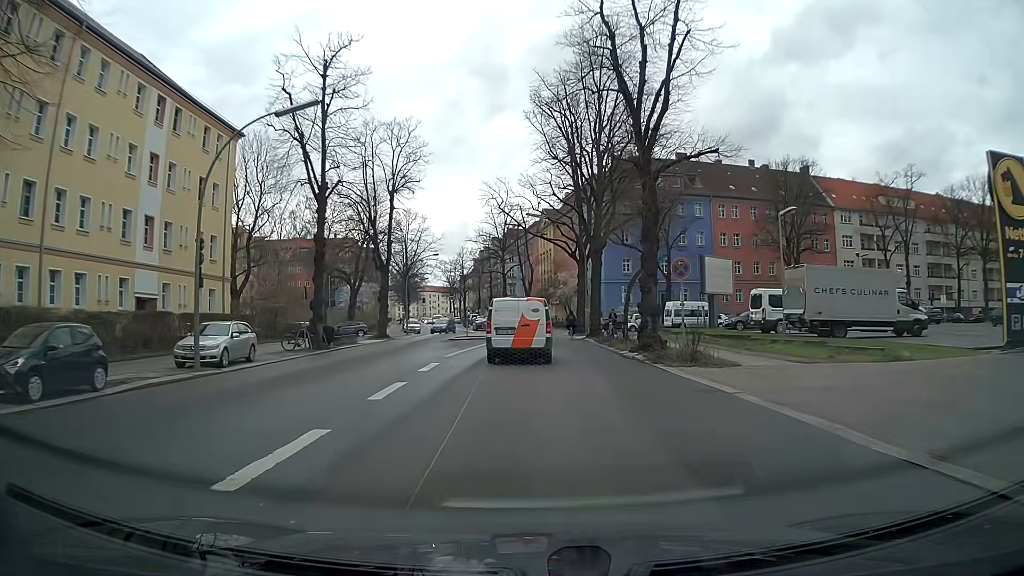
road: secondary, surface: asphalt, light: Day
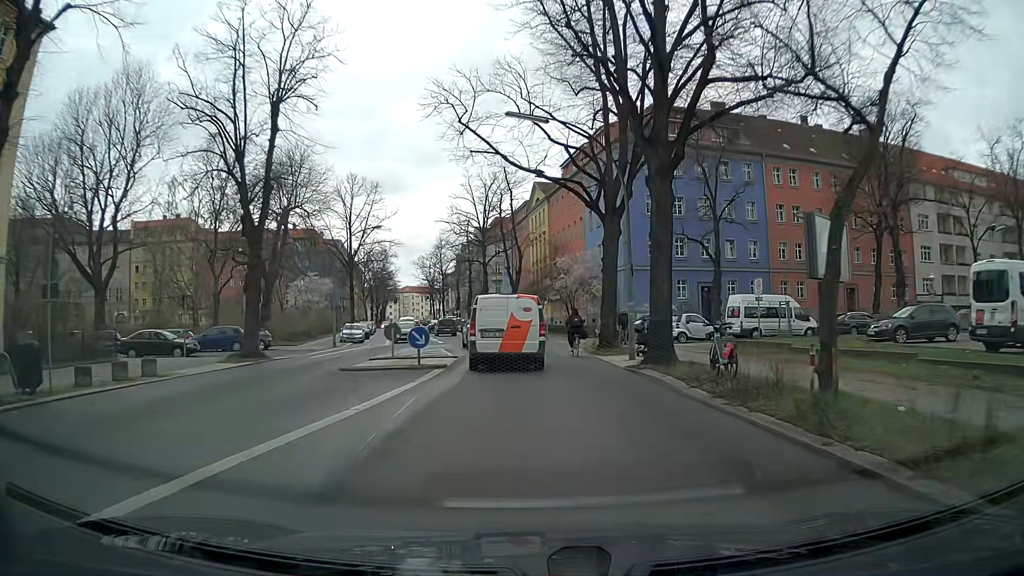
(+0.2, +21.5) m; 0°
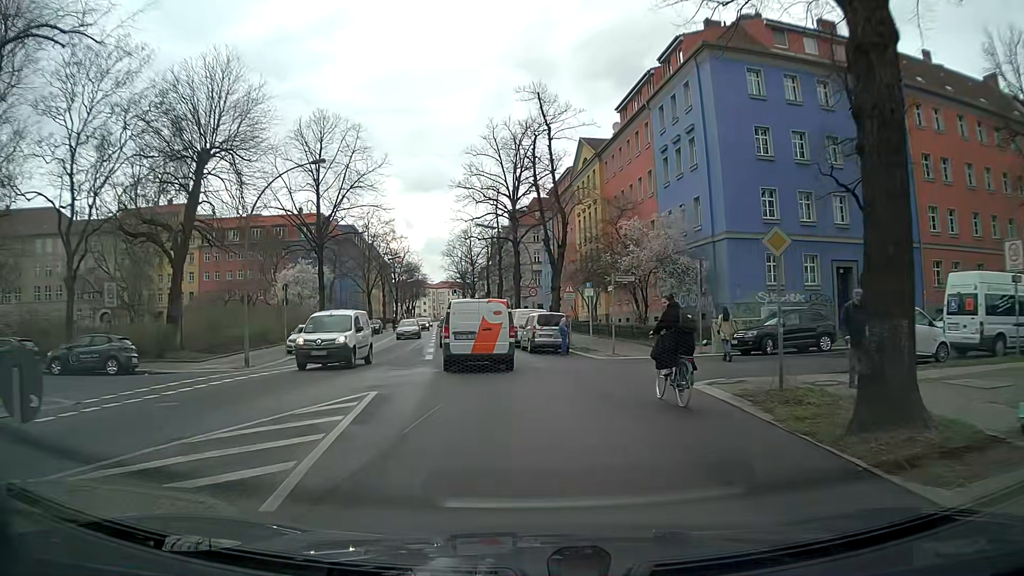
(0.0, +18.7) m; -2°
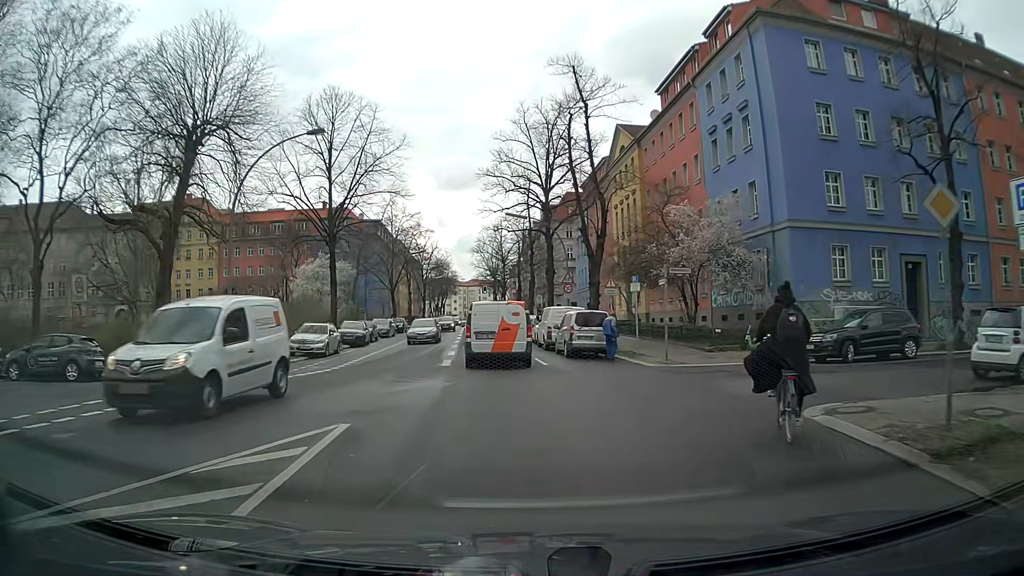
(-0.1, +4.1) m; -4°
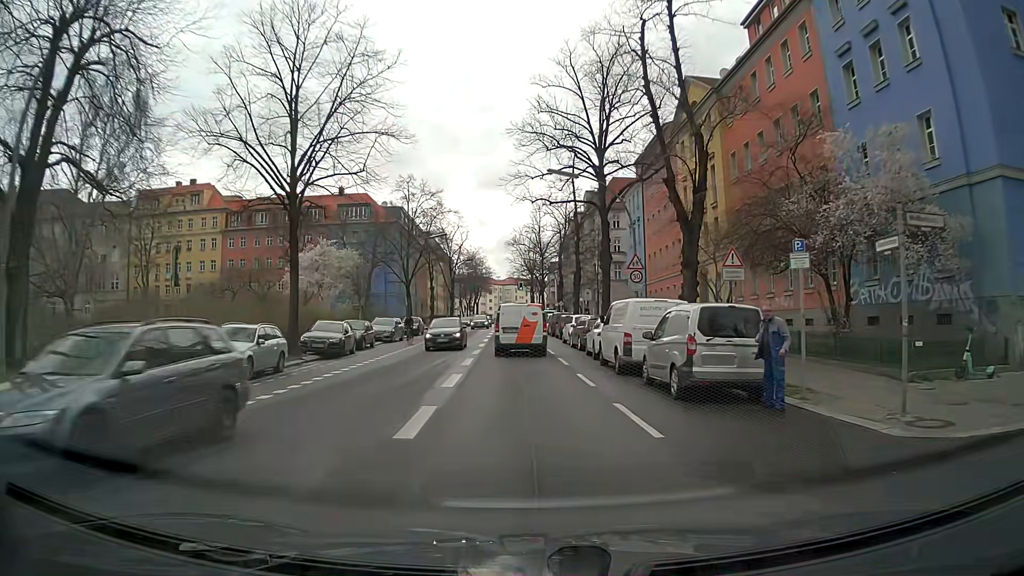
(-0.5, +12.6) m; -3°
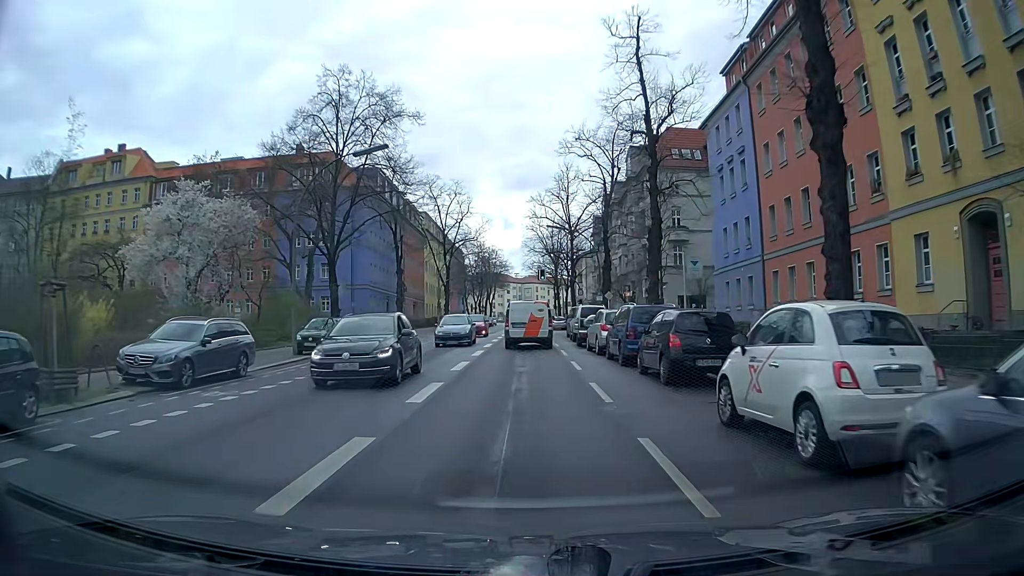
(-0.4, +27.9) m; -3°
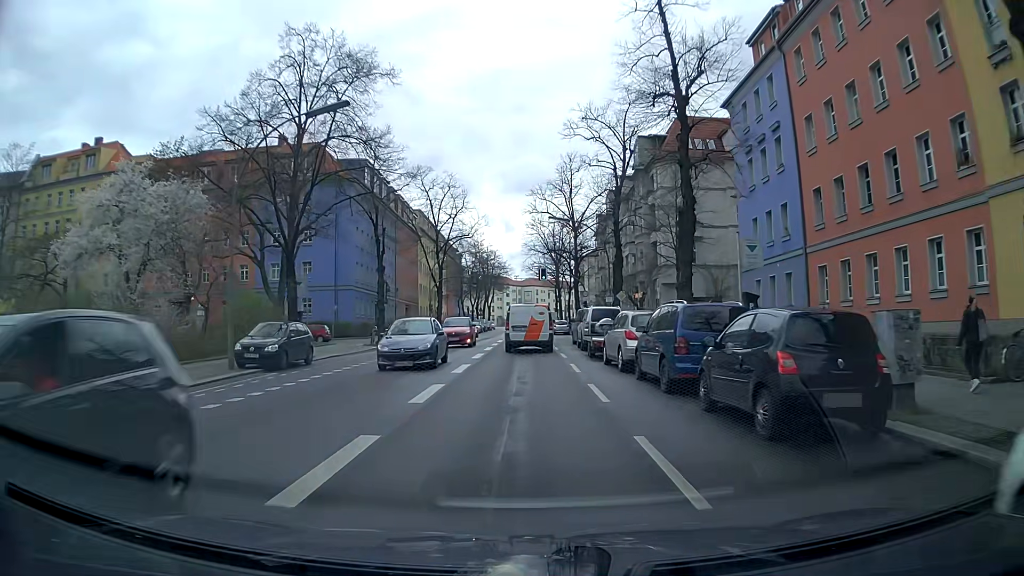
(0.0, +5.8) m; +1°
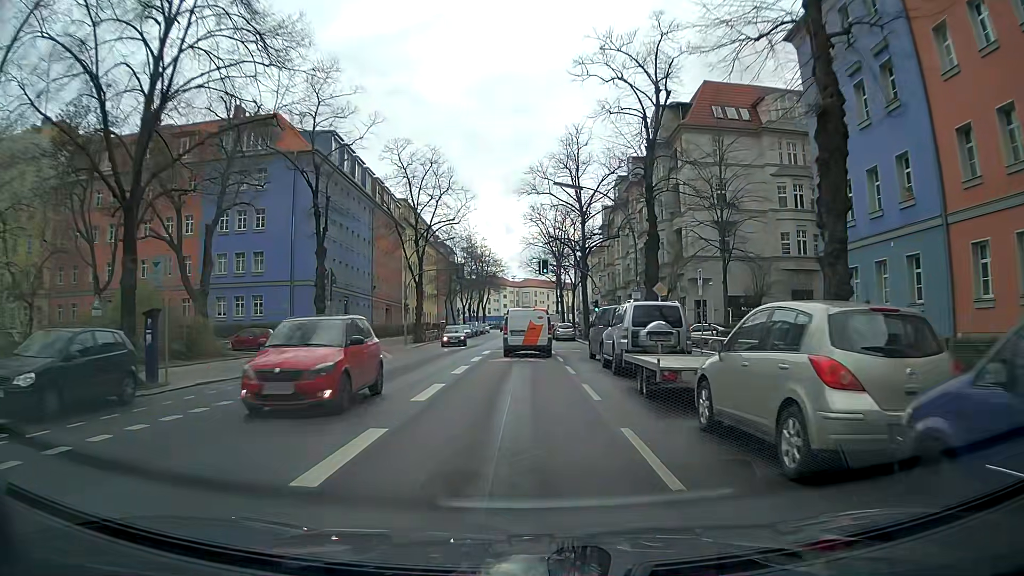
(-0.1, +11.4) m; -1°
(0, +10) (0, +20) (0, +30) (0, +40) (0, +50) (0, +60) (0, +70) (0, +80) (0, +90) (0, +100) m
